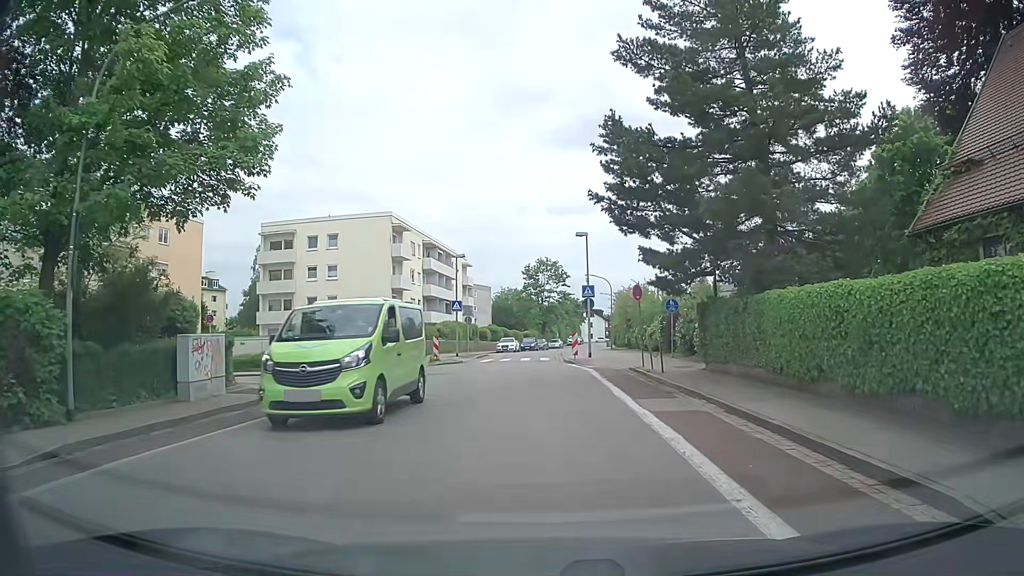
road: tertiary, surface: asphalt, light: Day
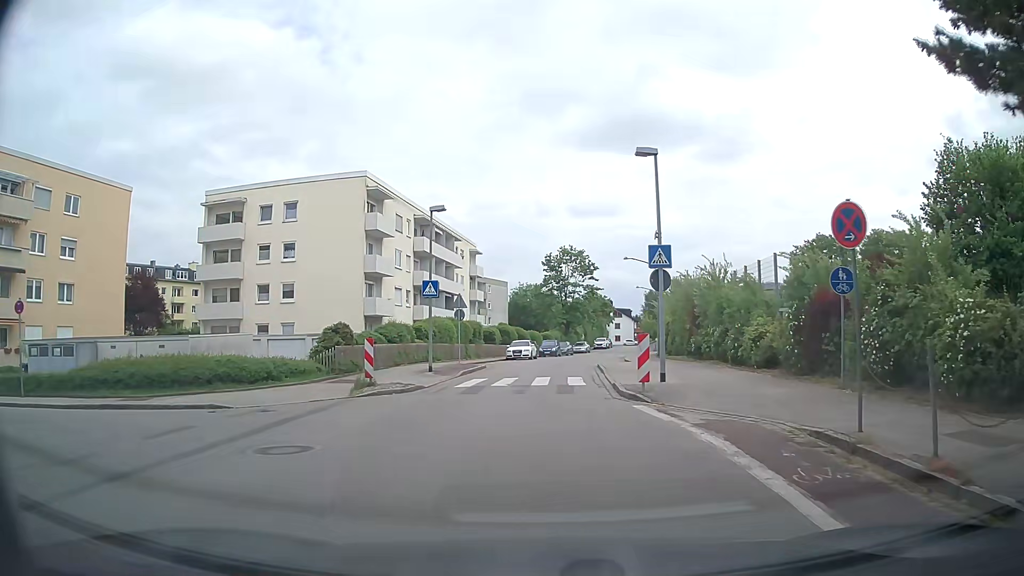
(-0.3, +15.8) m; -2°
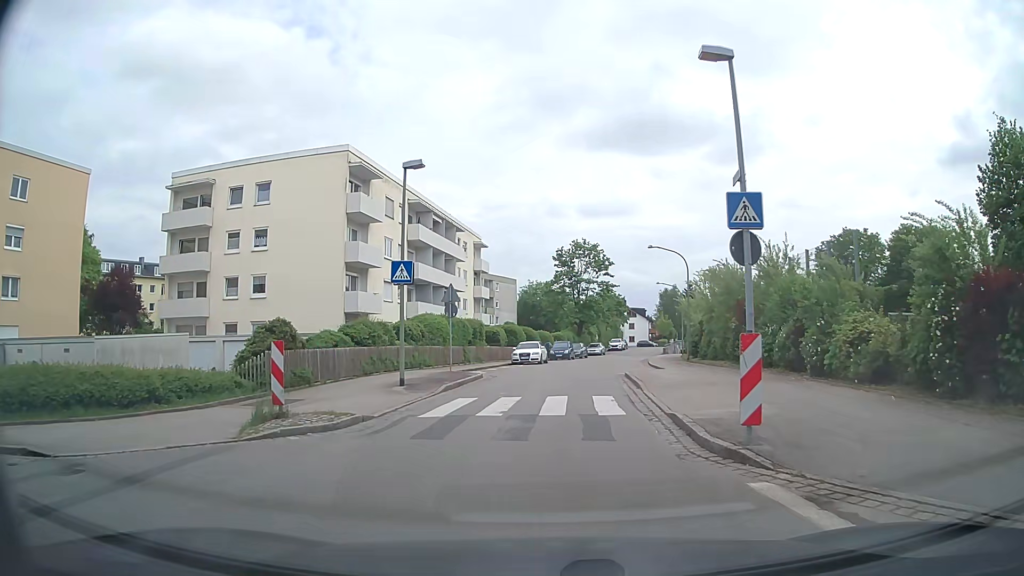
(-0.1, +6.8) m; 0°
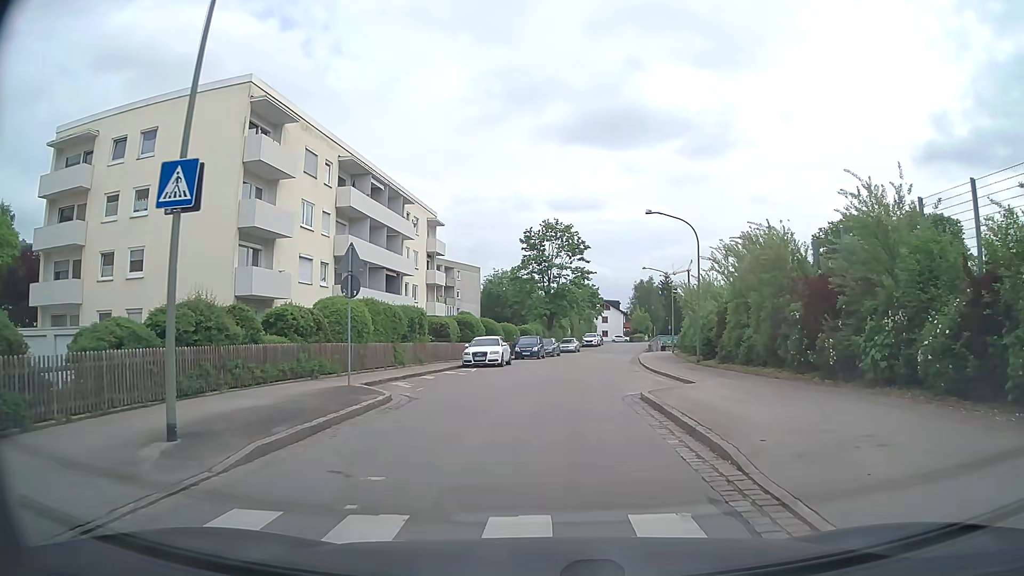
(0.0, +10.6) m; +2°
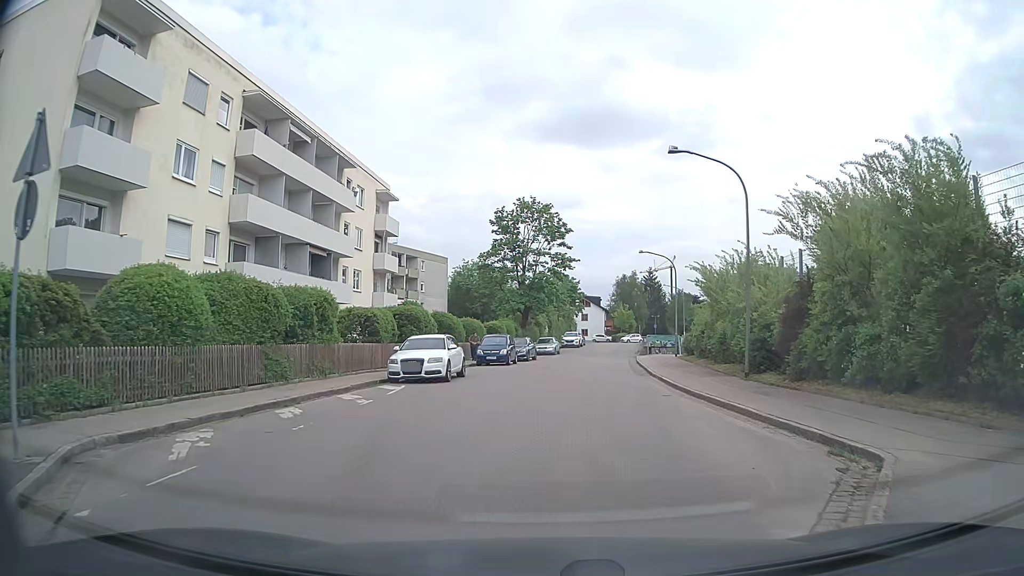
(+0.2, +11.1) m; +2°
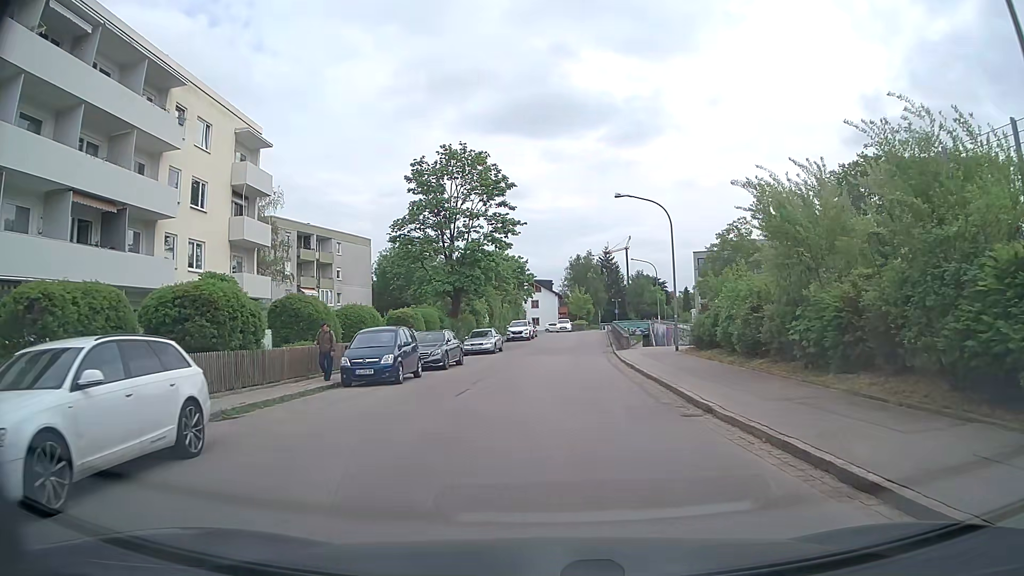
(+0.8, +15.8) m; +4°
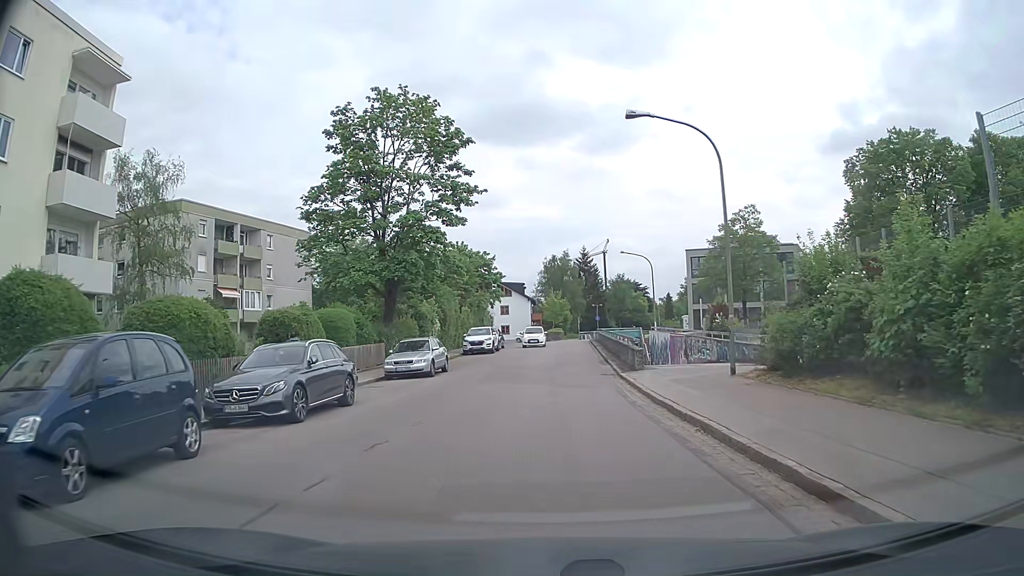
(+0.3, +12.9) m; +2°
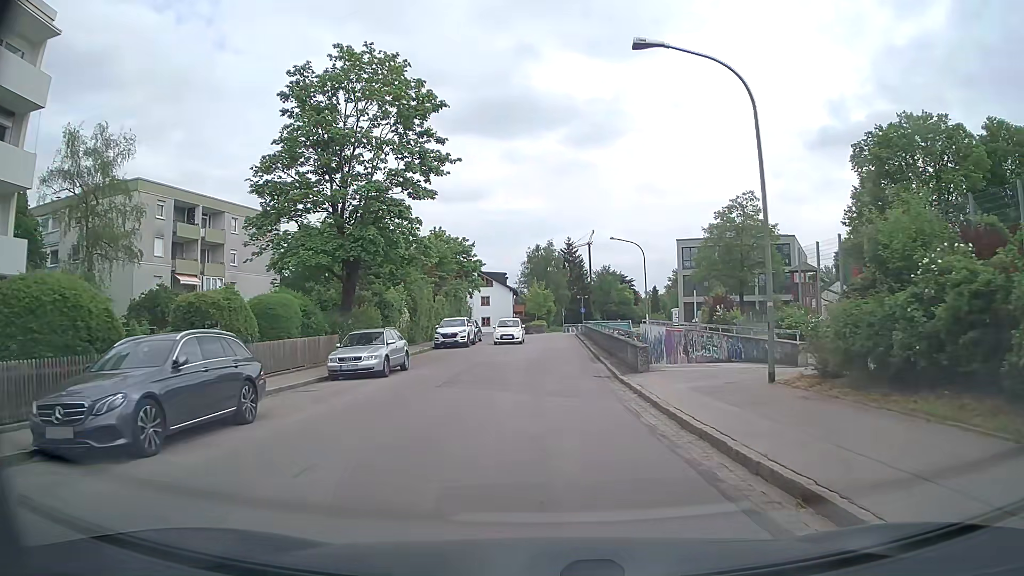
(0.0, +4.5) m; +1°
